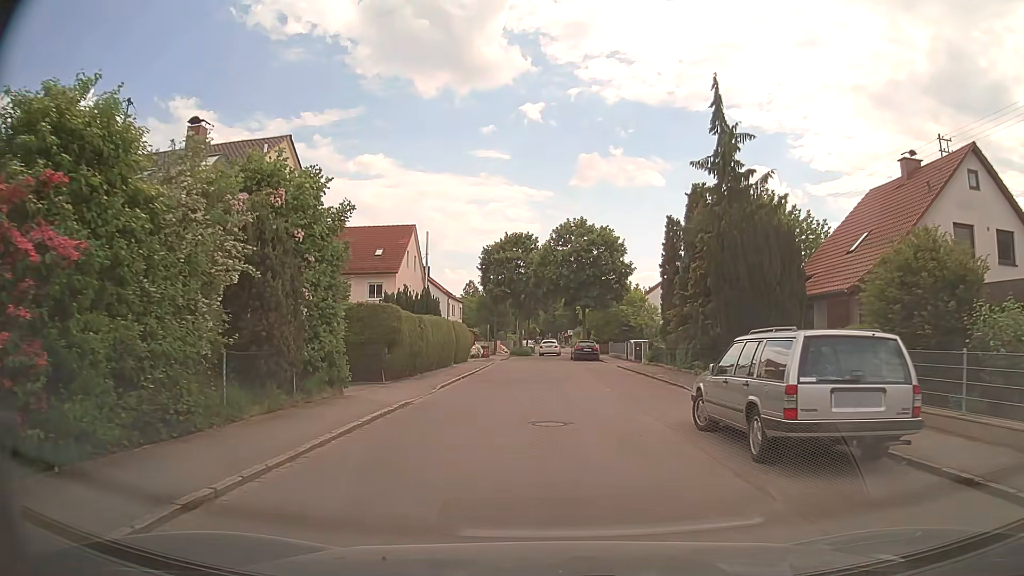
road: residential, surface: asphalt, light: Day
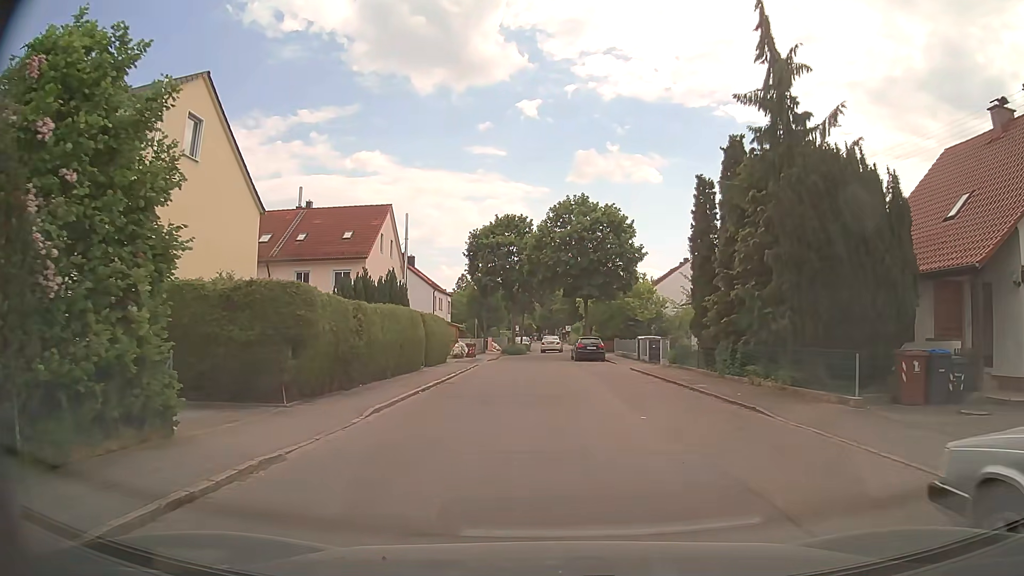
(+0.1, +7.4) m; +1°
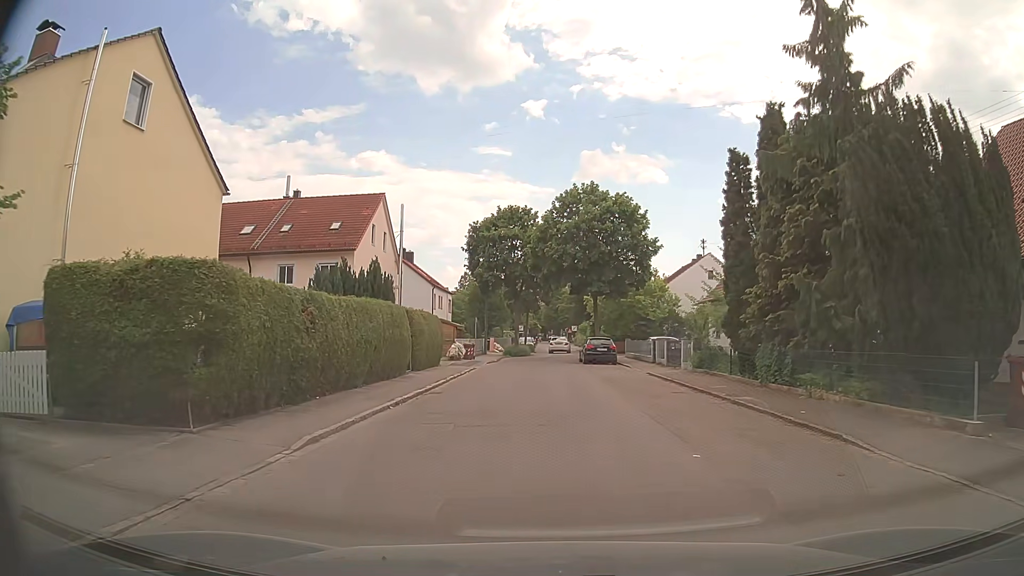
(0.0, +3.8) m; +1°
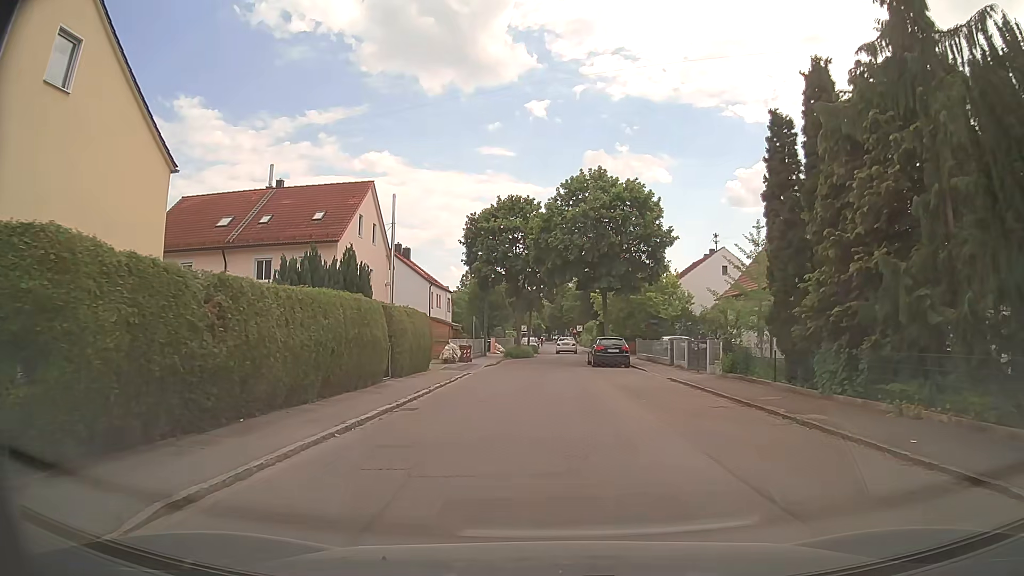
(0.0, +3.8) m; 0°
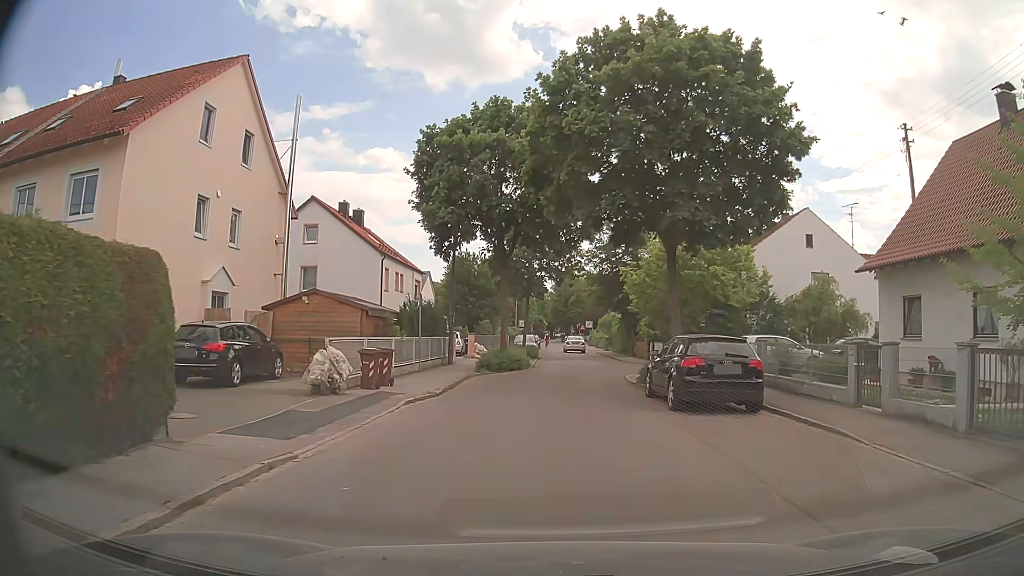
(-0.3, +19.2) m; -1°
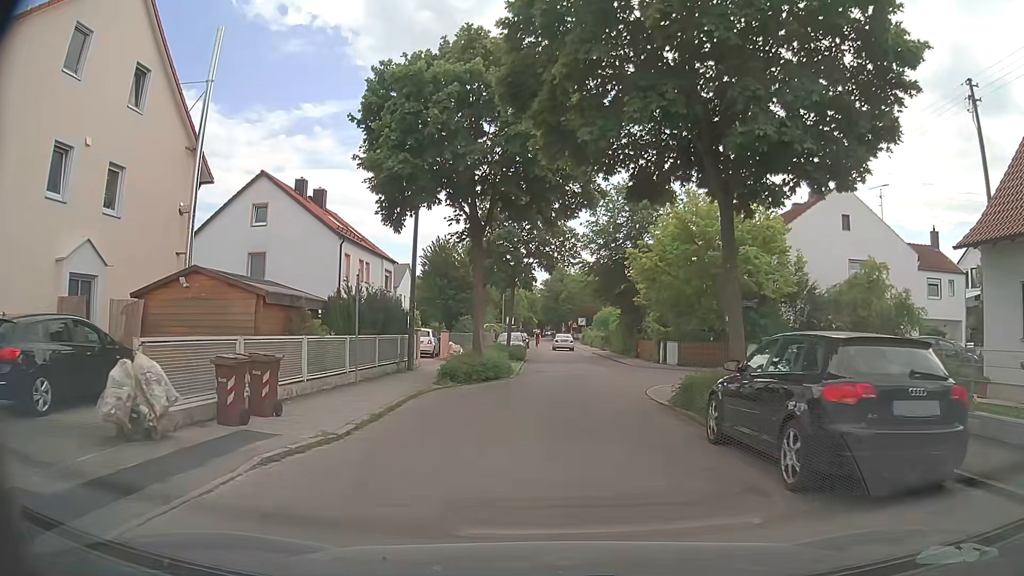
(0.0, +6.7) m; +1°
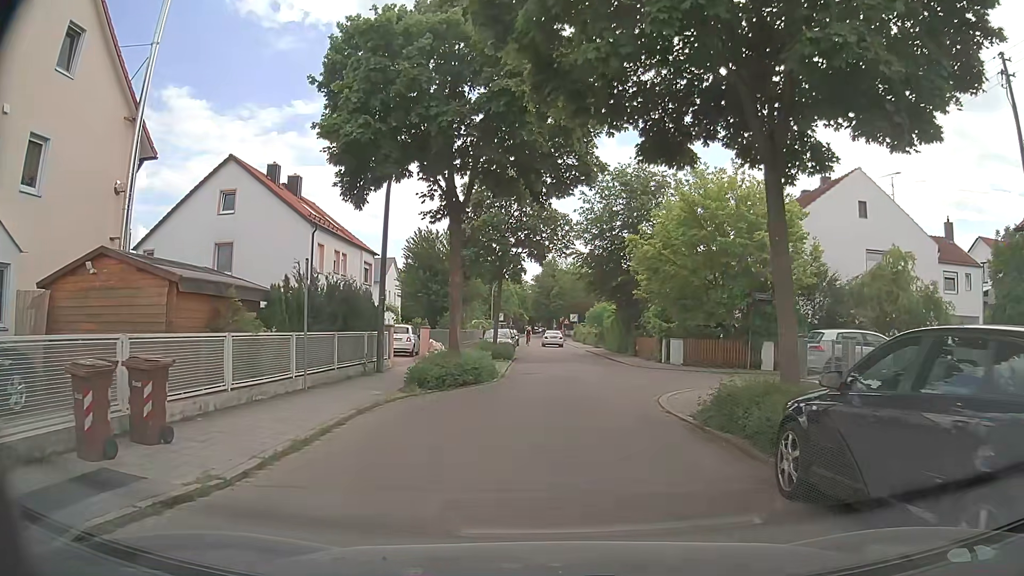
(0.0, +3.0) m; 0°
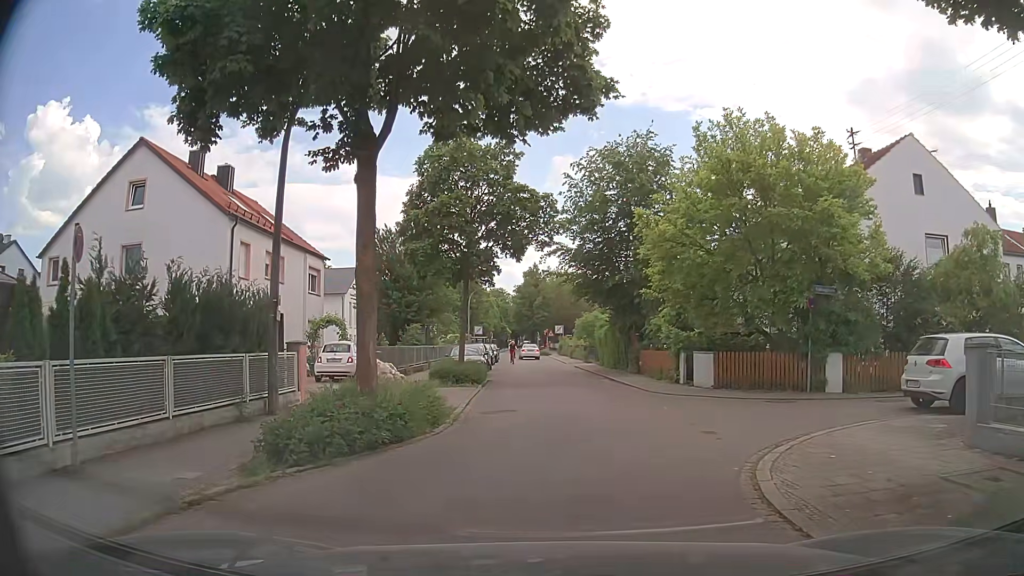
(+0.2, +7.0) m; +3°
